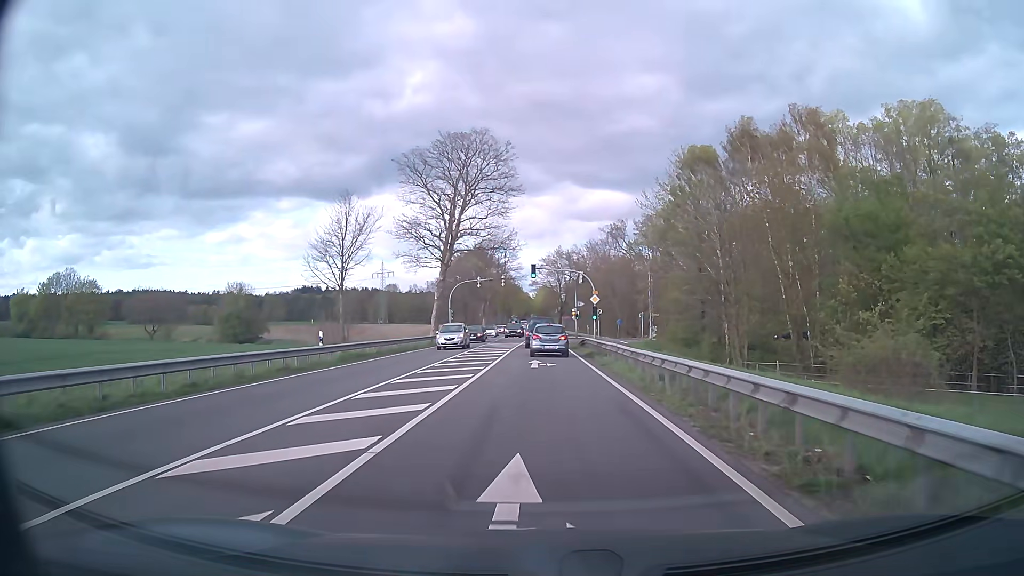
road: primary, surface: asphalt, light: Day
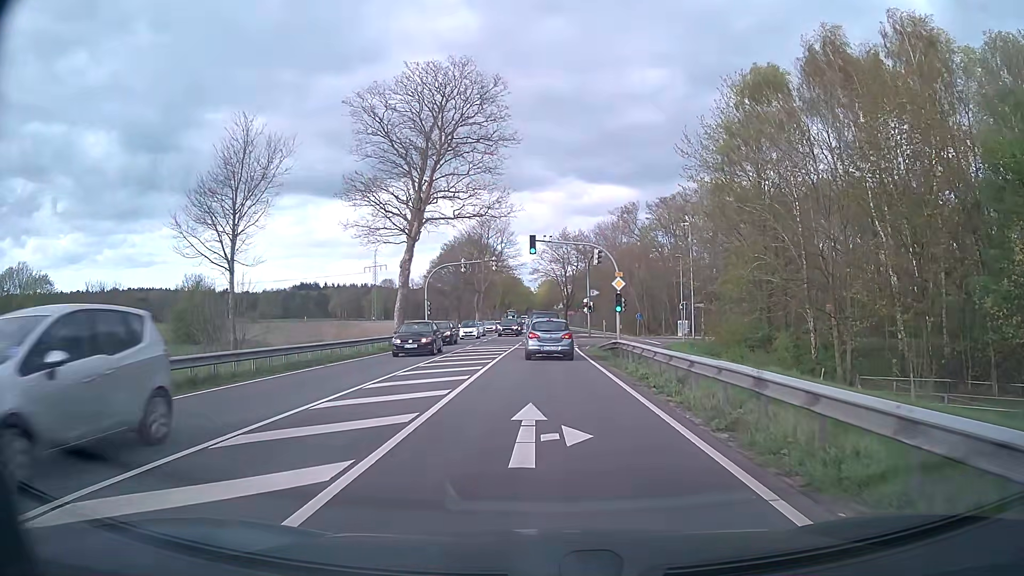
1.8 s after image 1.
(0.0, +15.8) m; 0°
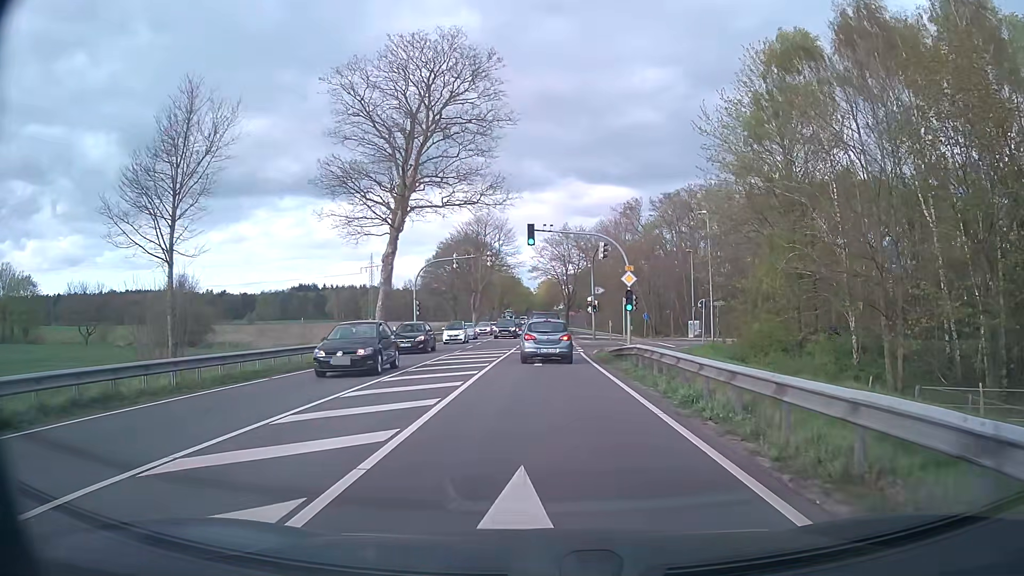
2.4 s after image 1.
(0.0, +4.9) m; 0°
